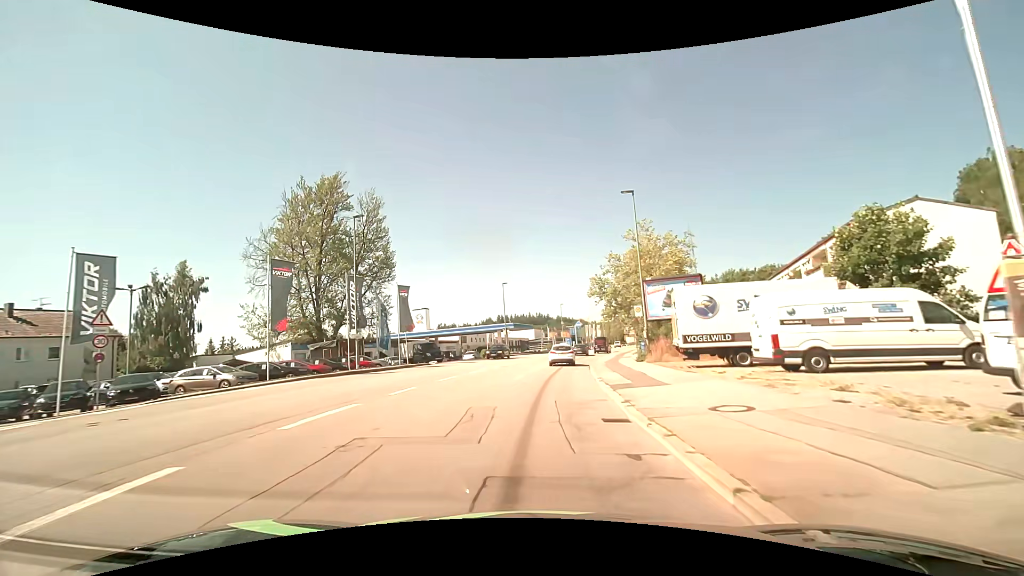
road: tertiary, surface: asphalt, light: Day
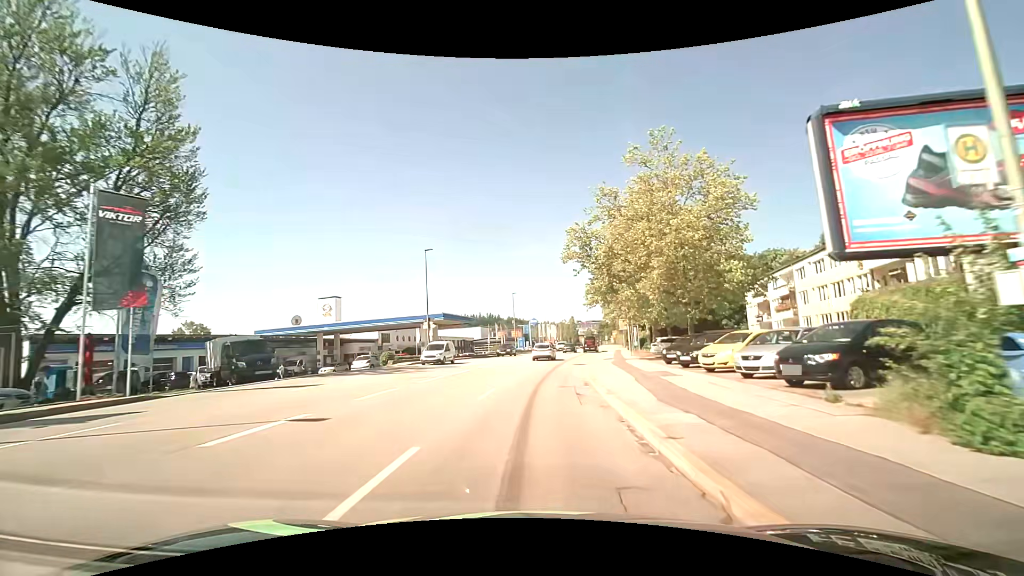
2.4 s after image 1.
(+1.0, +25.3) m; +5°
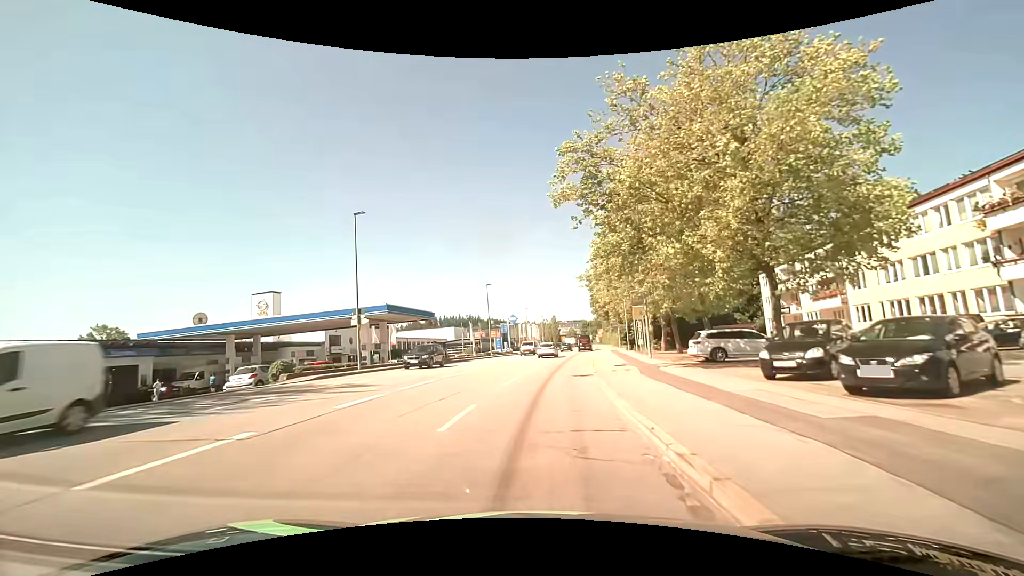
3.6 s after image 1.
(+0.4, +13.7) m; +2°
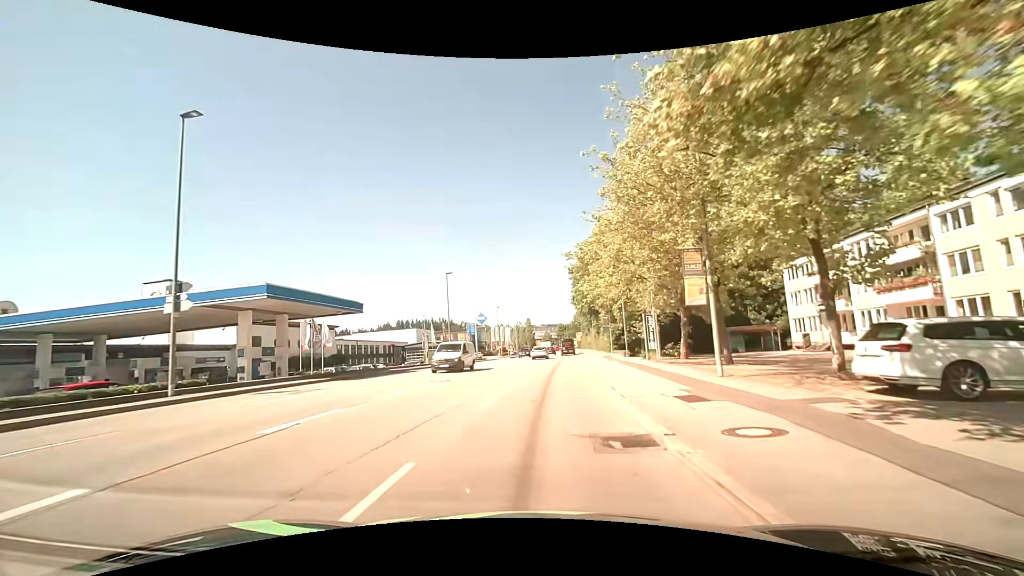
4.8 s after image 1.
(+0.4, +14.4) m; +3°
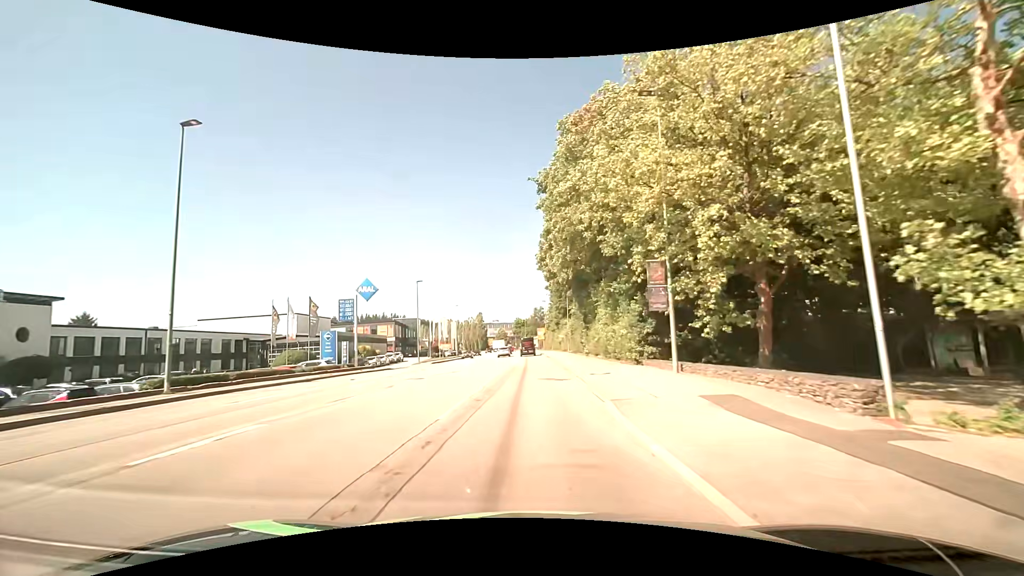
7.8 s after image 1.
(+2.2, +37.7) m; +5°
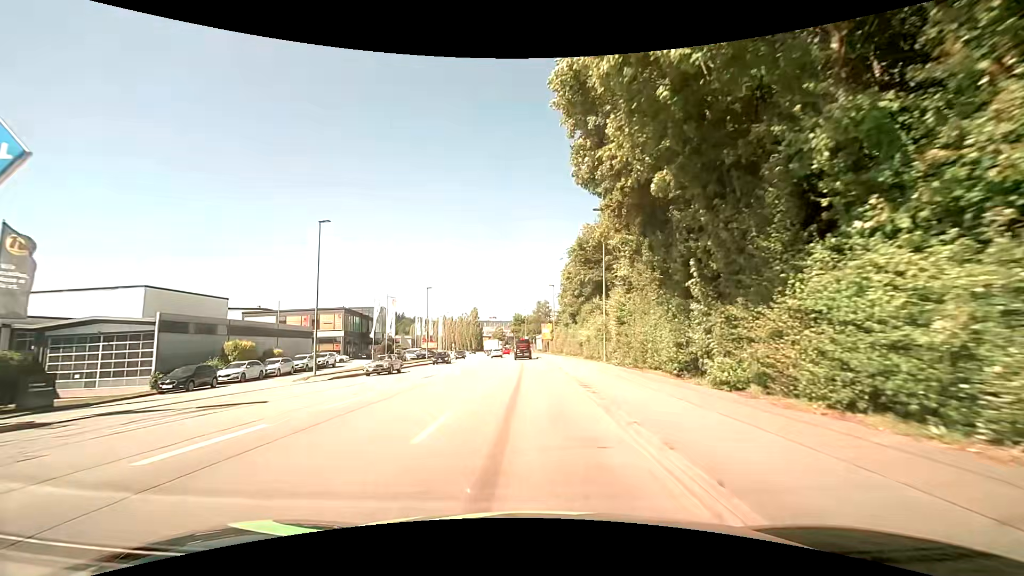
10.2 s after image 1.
(+0.1, +30.1) m; 0°
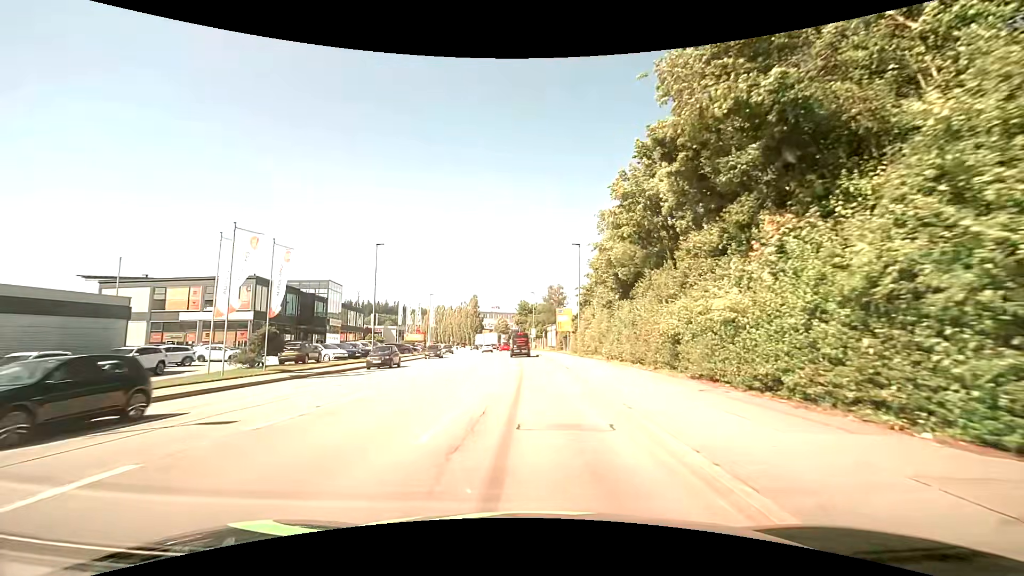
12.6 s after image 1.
(-0.3, +27.3) m; -1°
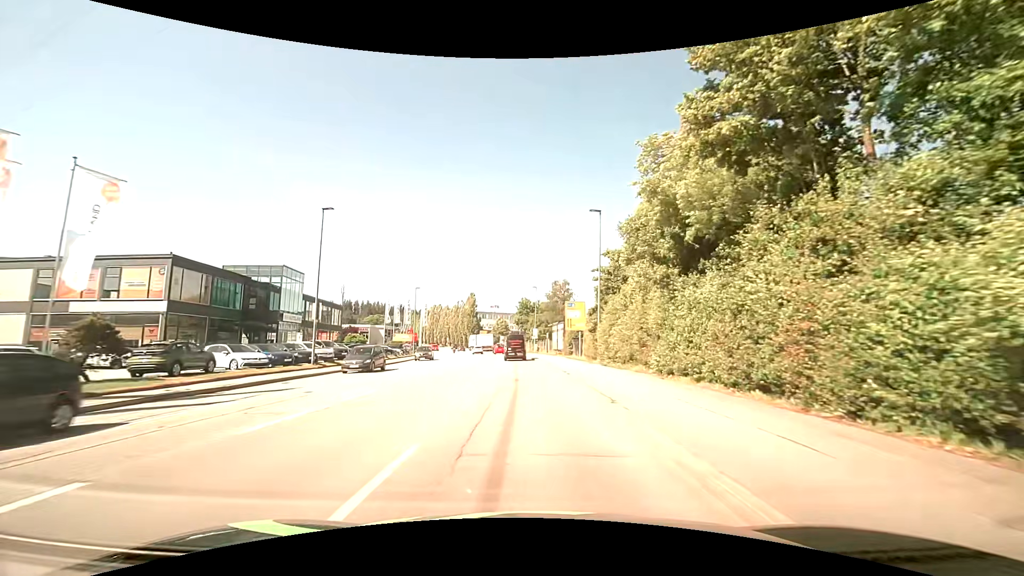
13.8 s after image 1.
(-0.1, +12.2) m; -1°
(0, +10) (0, +20) (0, +30) (-1, +40) (-1, +50) (-2, +60) (-3, +70) (-5, +80) (-6, +90) (-8, +100) m
